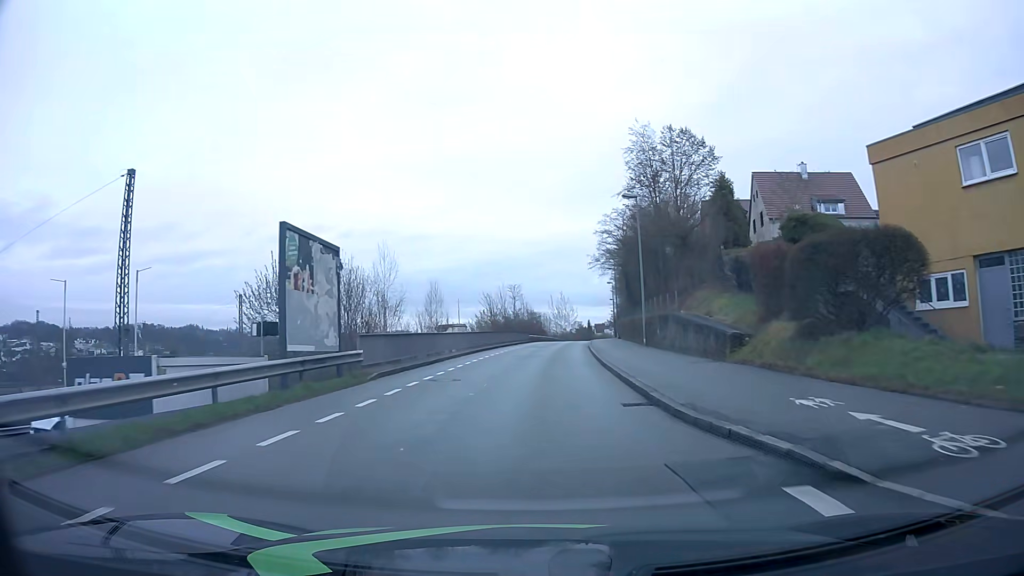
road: residential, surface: asphalt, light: Day
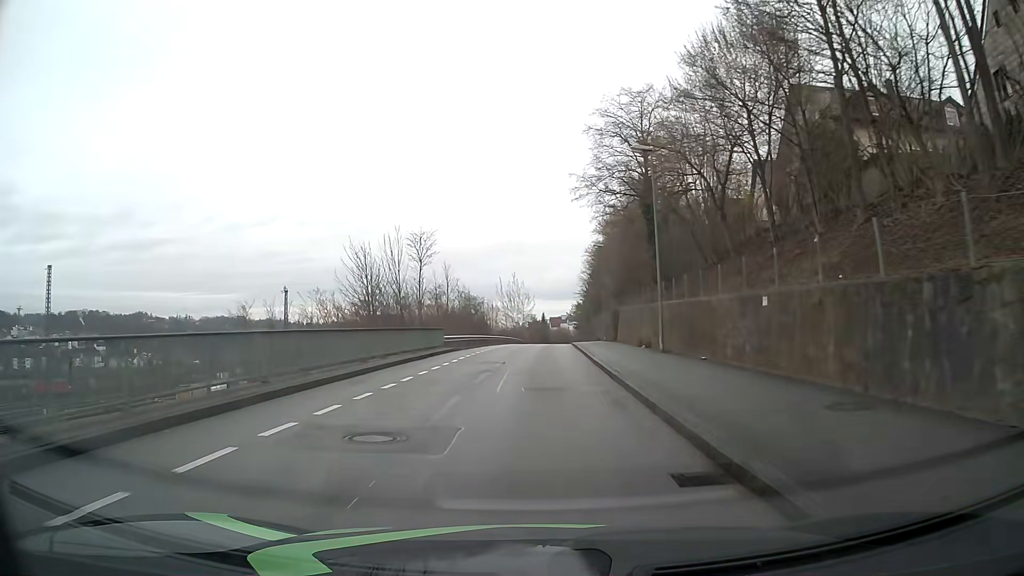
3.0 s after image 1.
(+1.6, +40.0) m; +4°
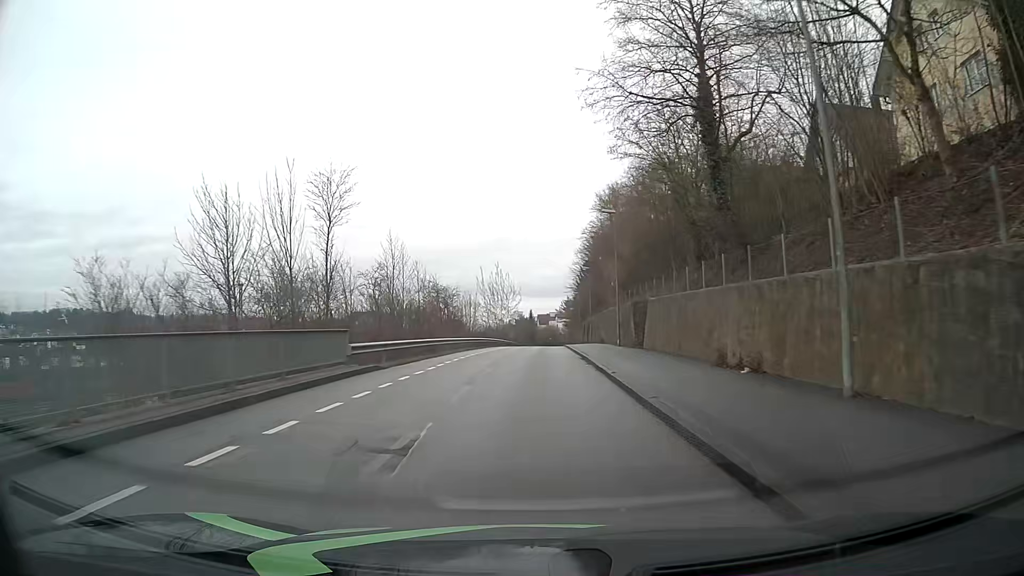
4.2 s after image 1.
(+0.2, +16.1) m; +2°
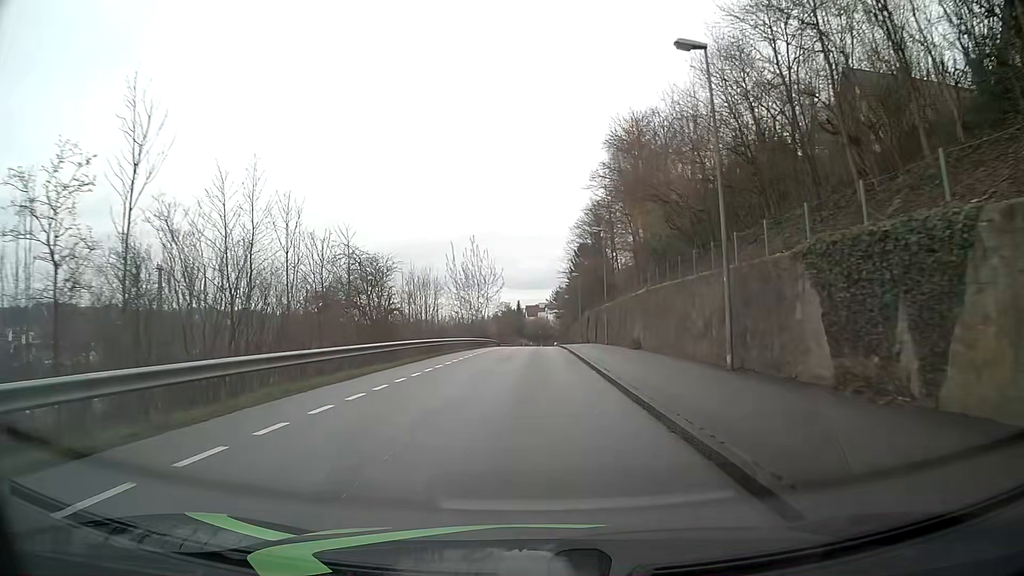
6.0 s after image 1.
(-0.1, +24.2) m; 0°
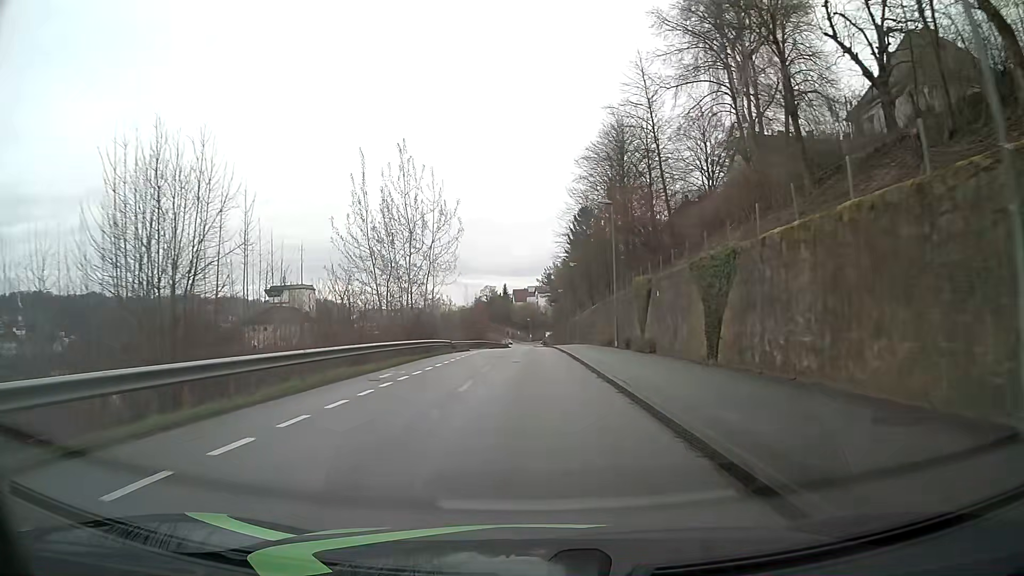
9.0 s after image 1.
(+0.3, +39.9) m; +1°
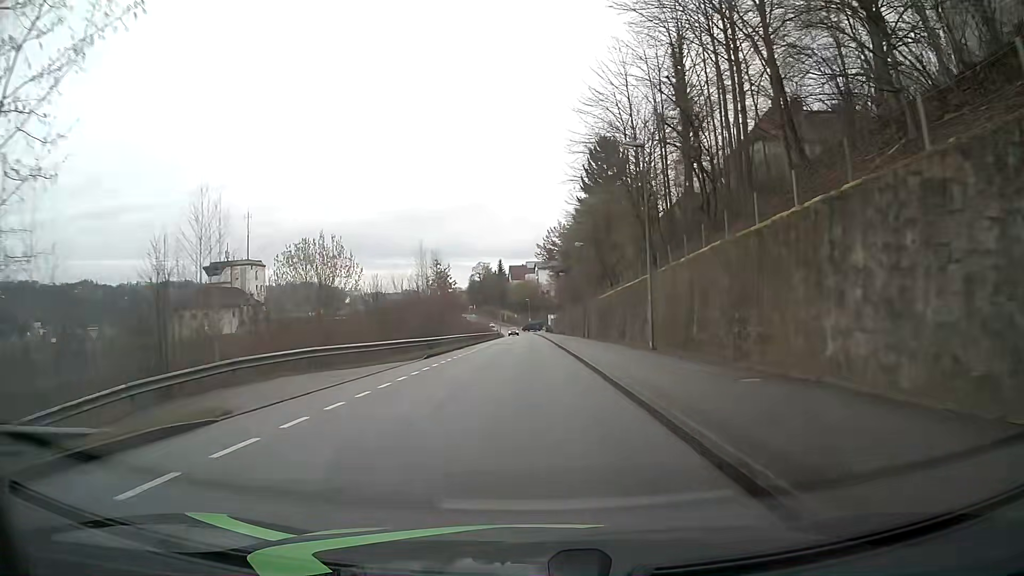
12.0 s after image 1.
(0.0, +40.6) m; 0°
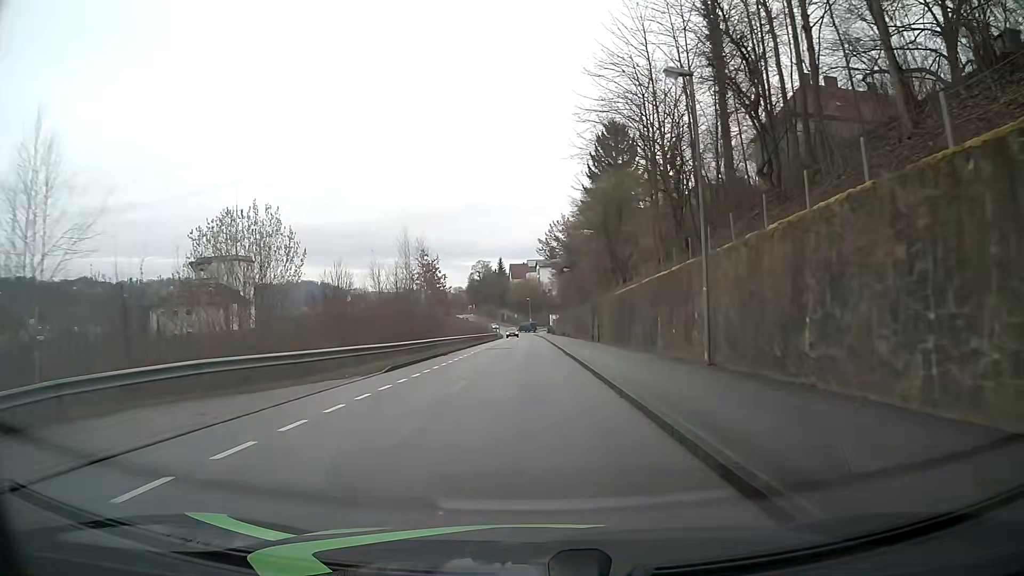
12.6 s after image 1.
(0.0, +8.1) m; 0°
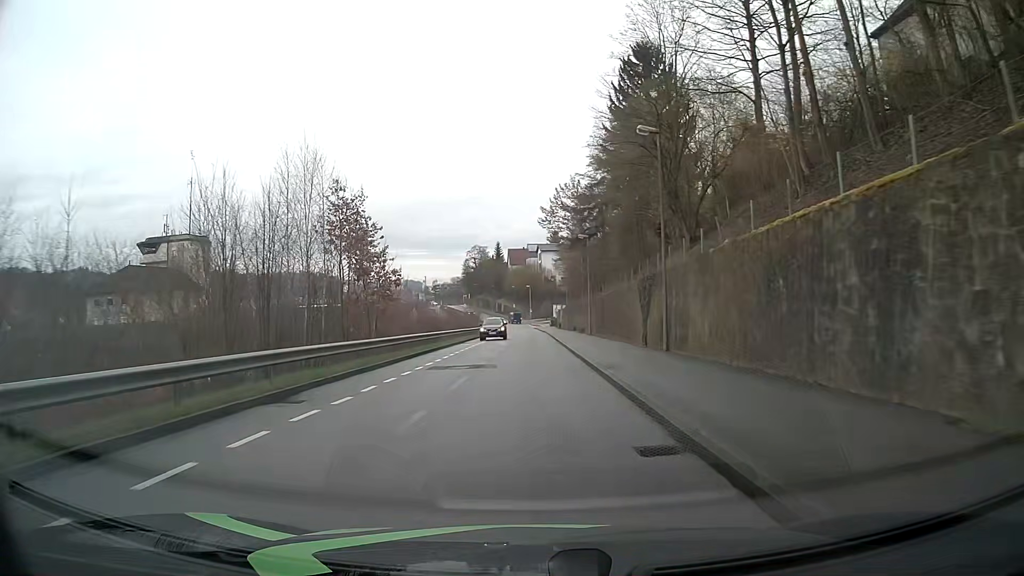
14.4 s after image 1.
(+0.1, +24.0) m; +1°
(0, +10) (0, +20) (0, +30) (0, +40) (0, +50) (0, +60) (-1, +70) (-1, +80) (-1, +90) (-1, +100) m
